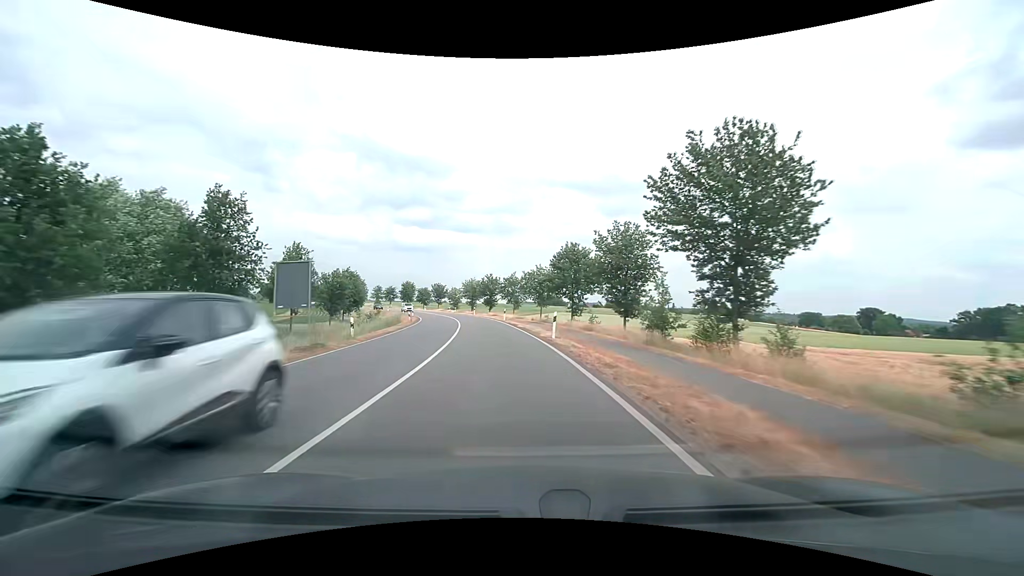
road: secondary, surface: asphalt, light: Day
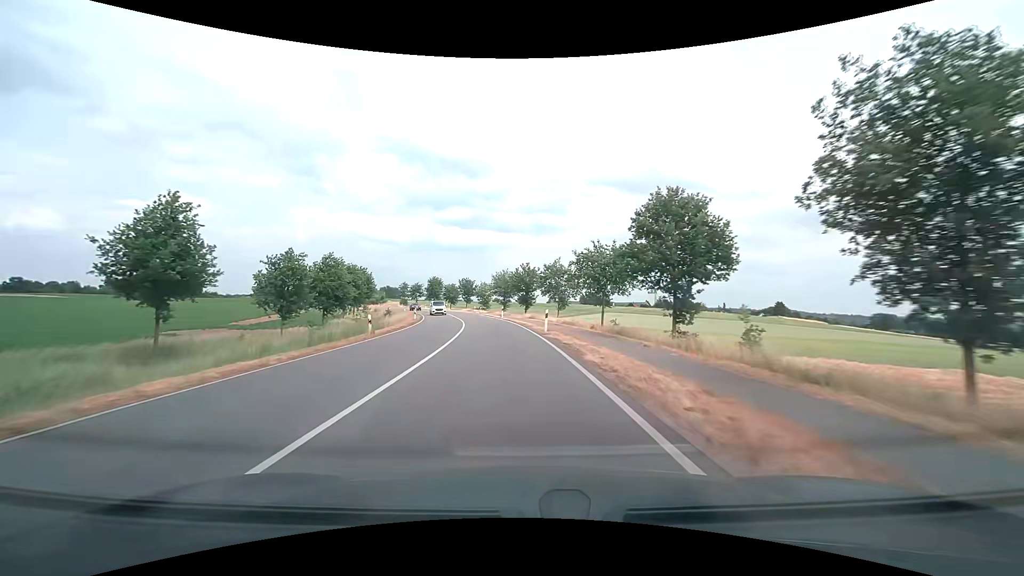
(-0.9, +21.8) m; -5°
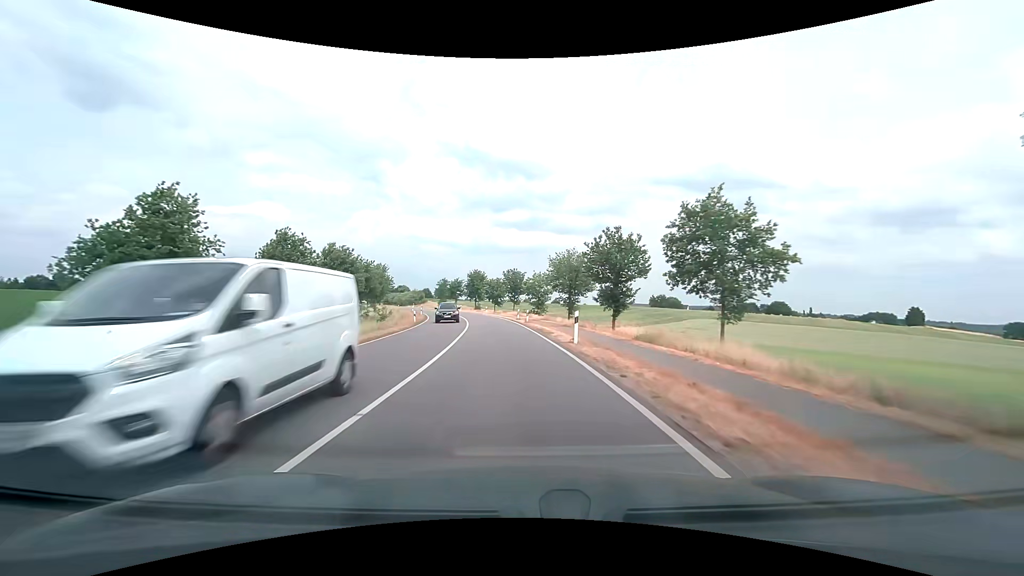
(-1.9, +33.3) m; -7°
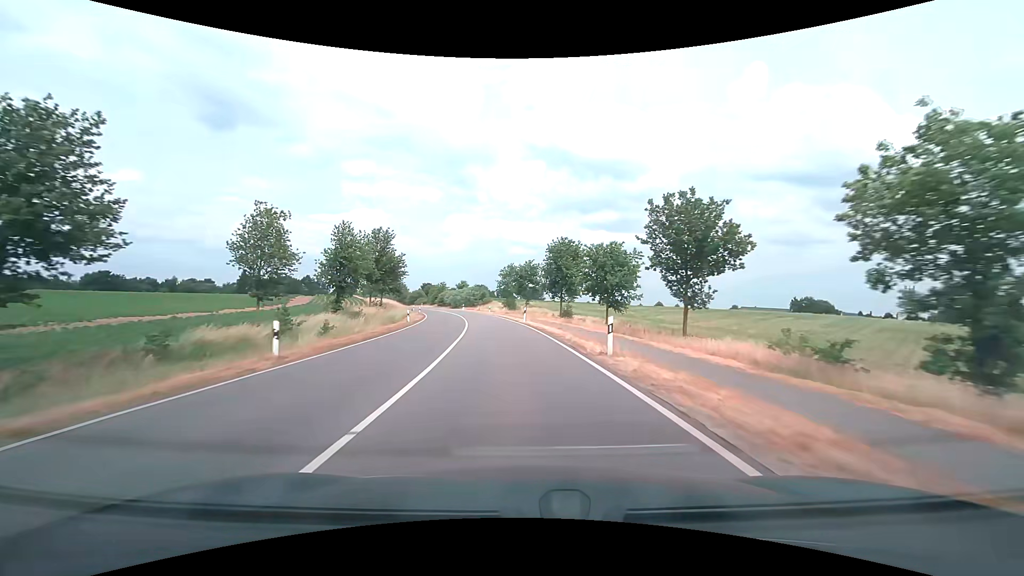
(-5.1, +55.4) m; -10°
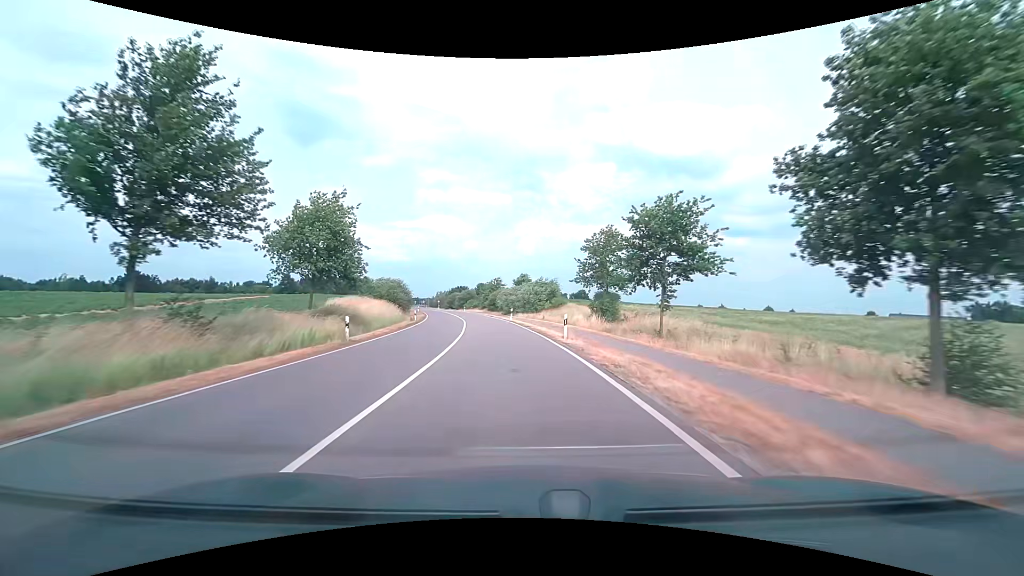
(-3.2, +43.6) m; -8°
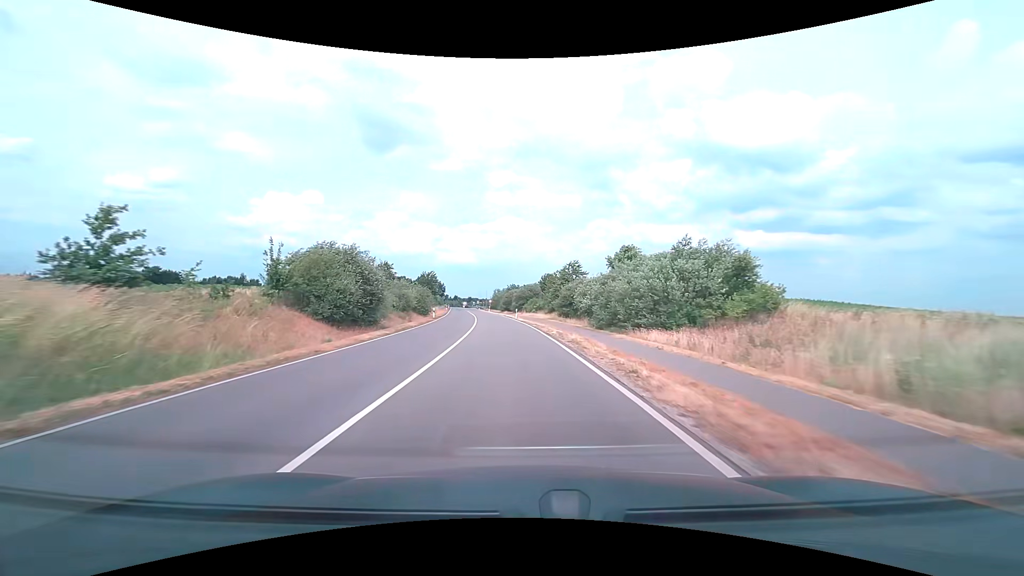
(-3.1, +43.2) m; -8°
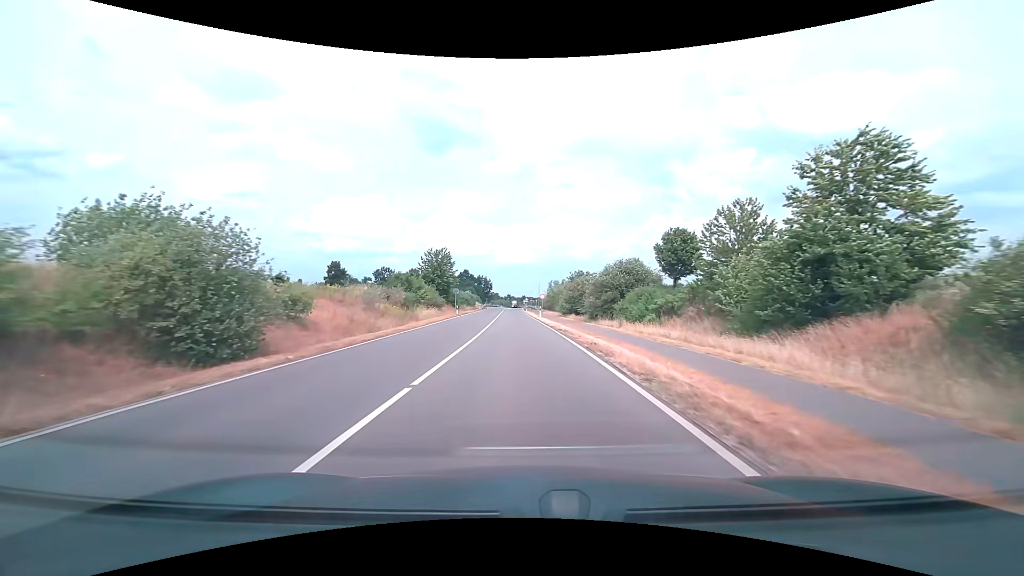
(-3.0, +50.2) m; -6°
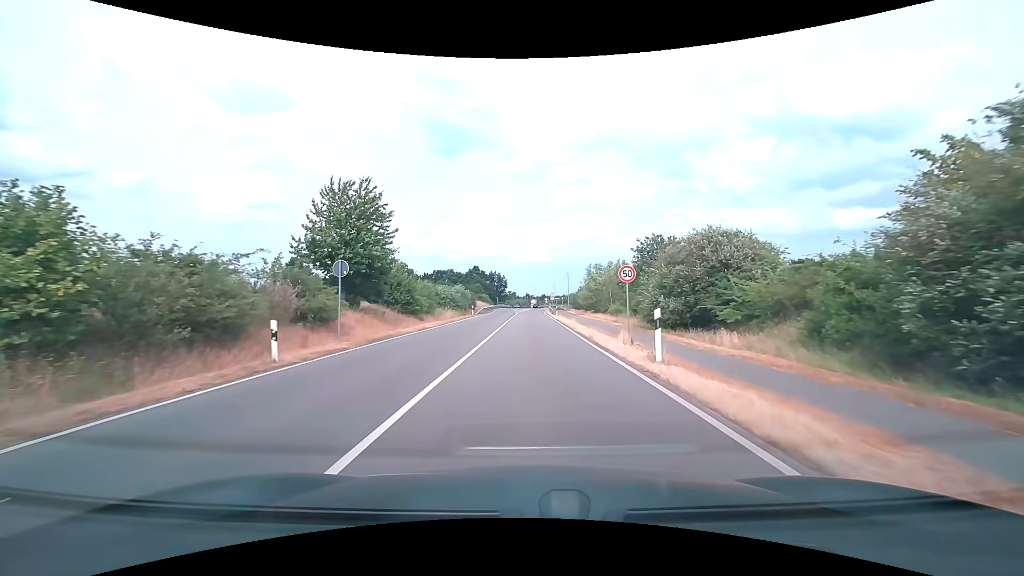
(-0.9, +41.0) m; -2°
(0, +10) (0, +20) (0, +30) (0, +40) (+1, +50) (+1, +60) (+1, +70) (+2, +80) (+2, +90) (+2, +100) m
